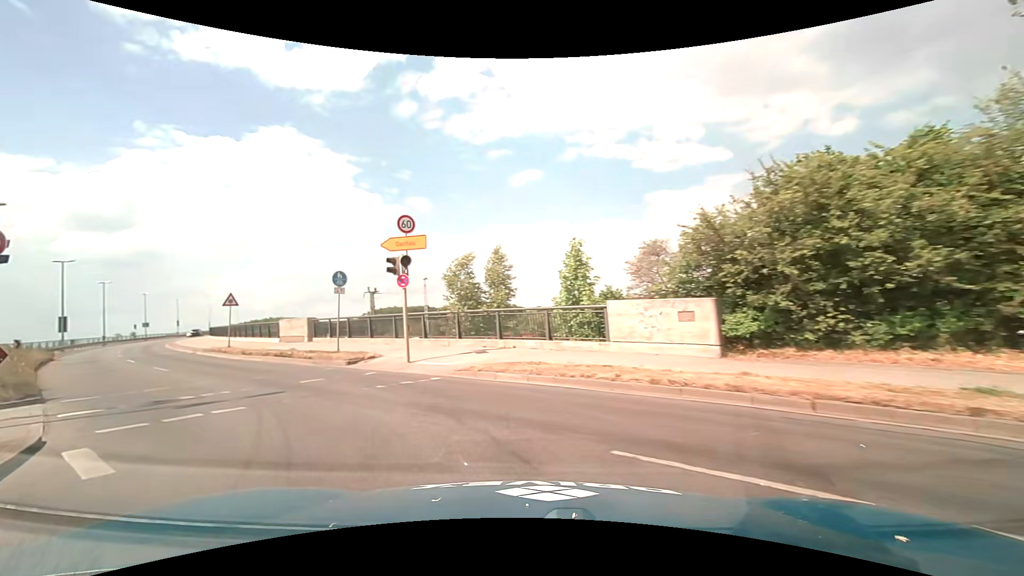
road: tertiary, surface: asphalt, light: Day
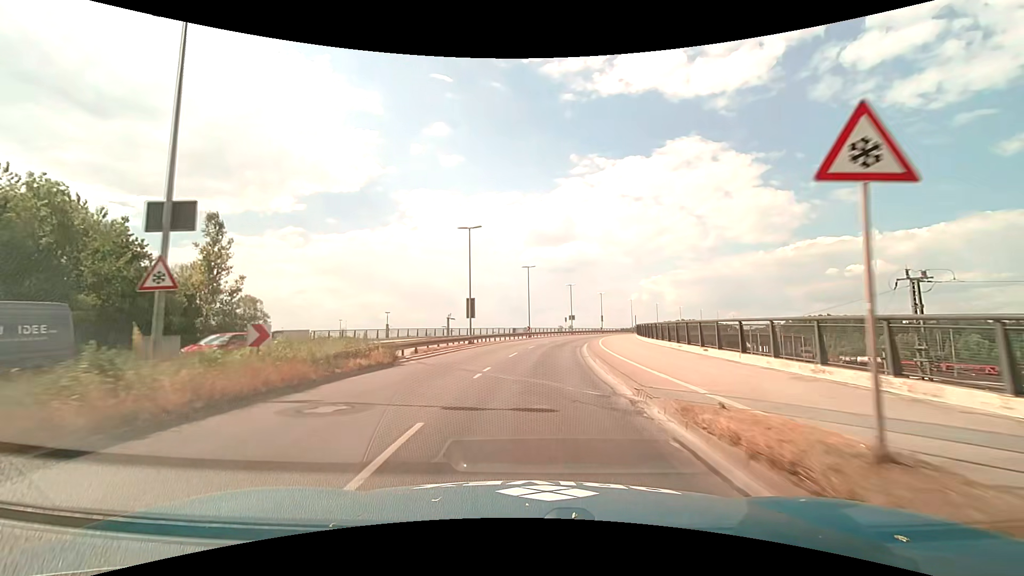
(-15.1, +23.1) m; -45°
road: primary
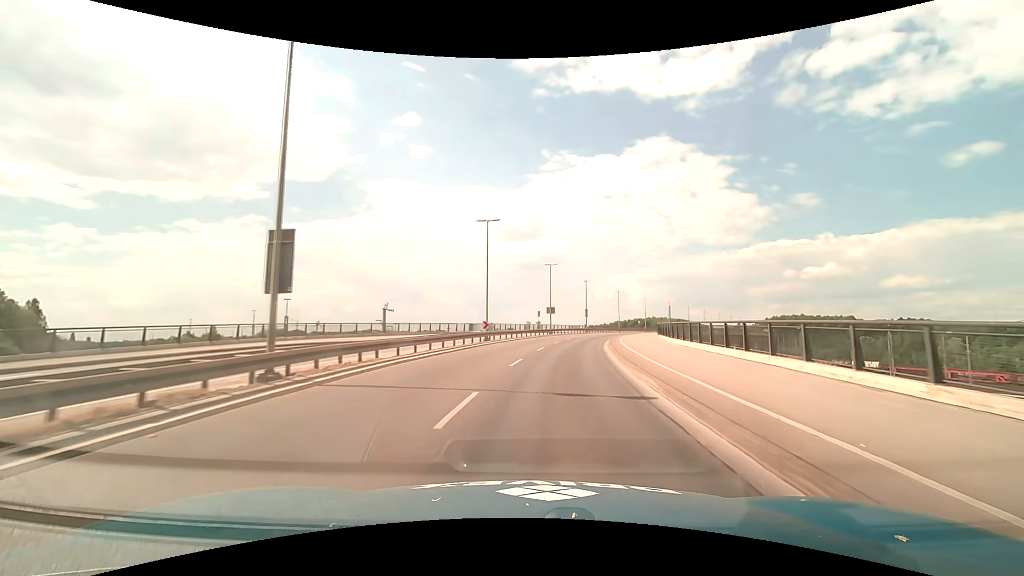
(+0.6, +25.1) m; +4°
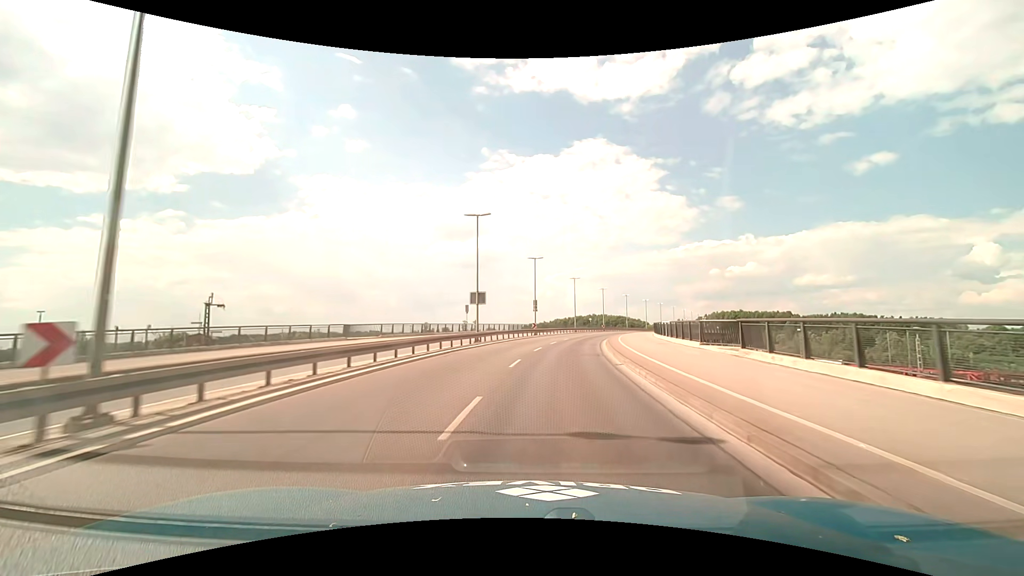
(+1.7, +27.8) m; +7°
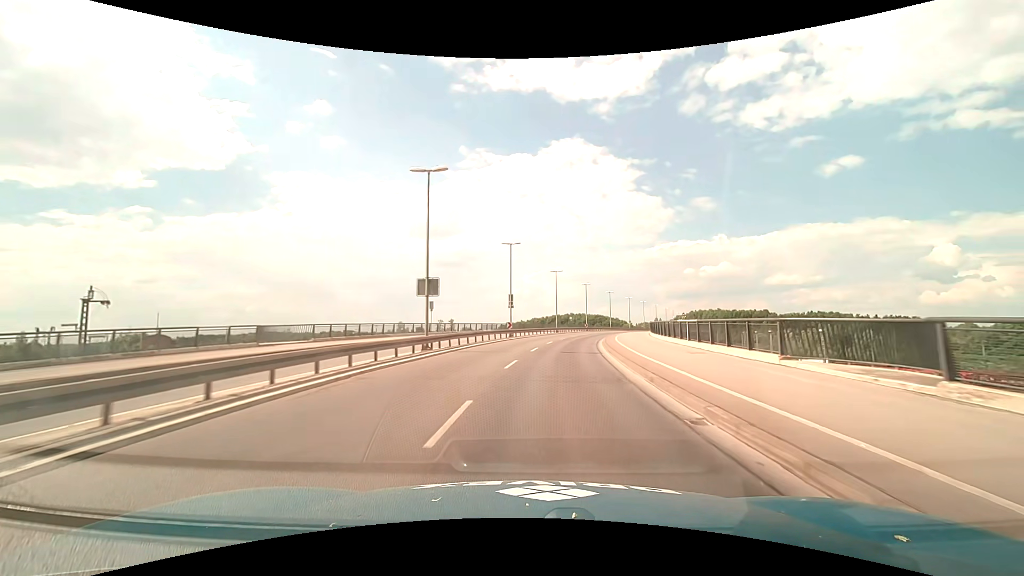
(+0.2, +9.6) m; +3°
